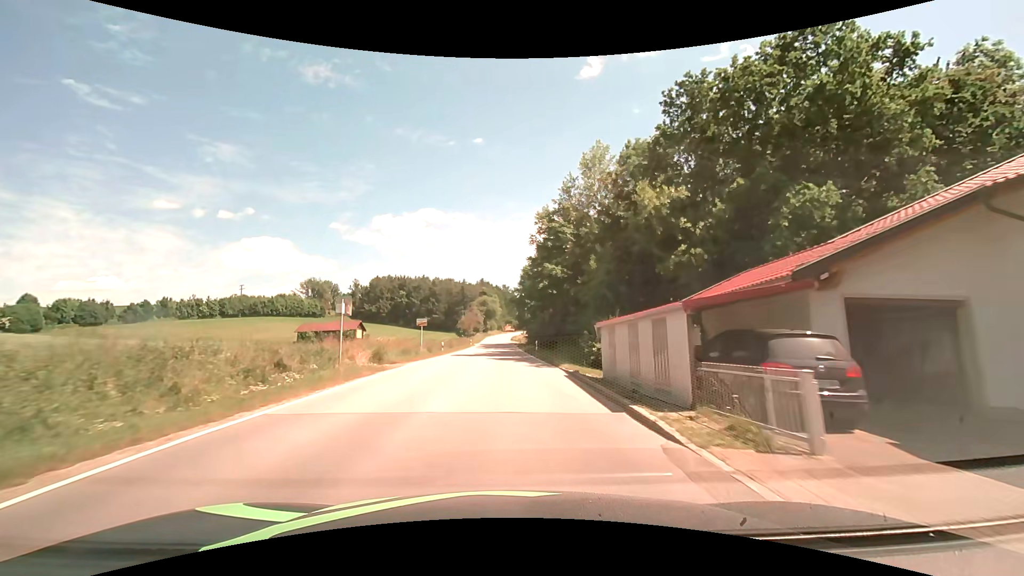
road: secondary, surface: asphalt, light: Day
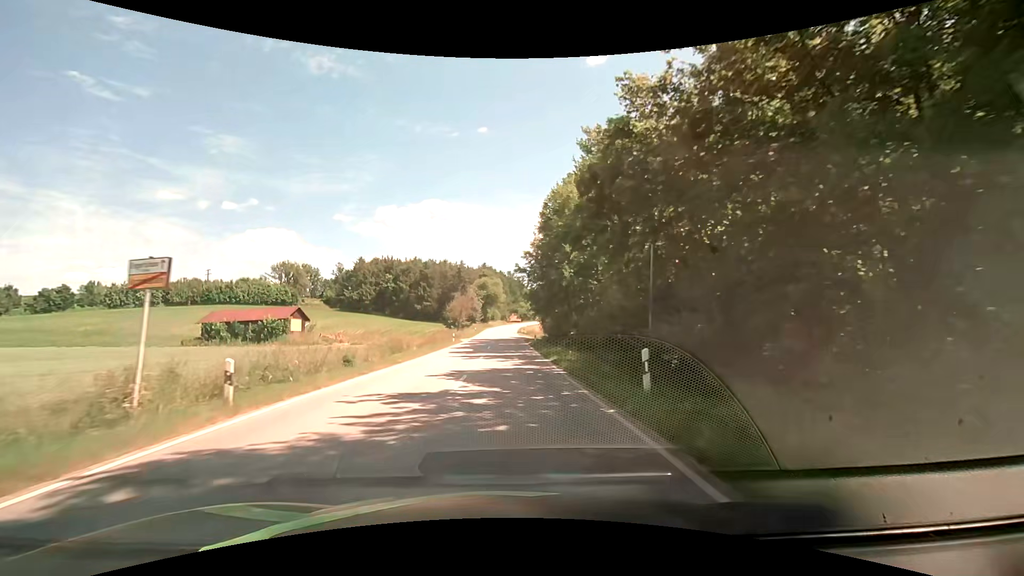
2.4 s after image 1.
(0.0, +32.1) m; -1°
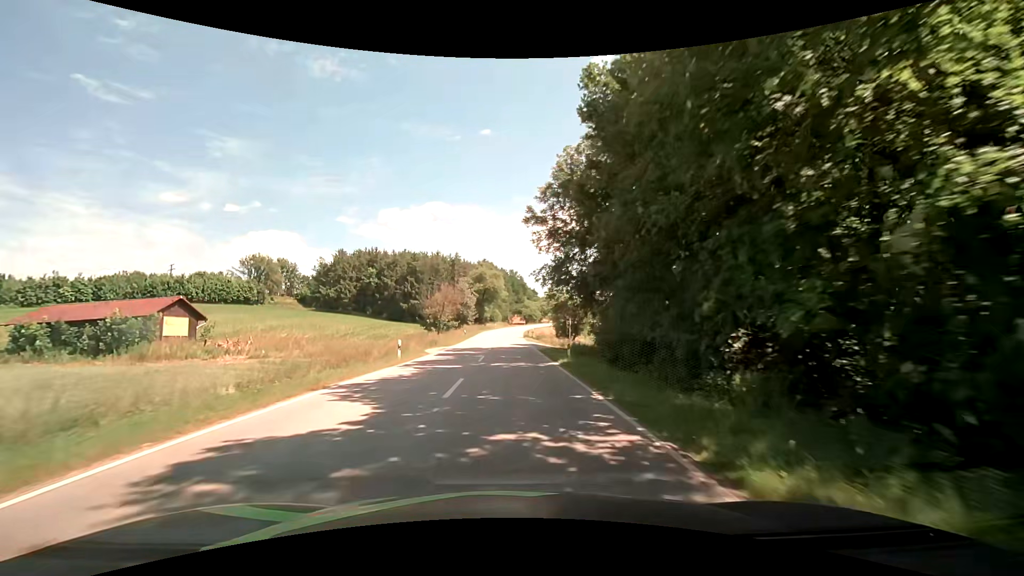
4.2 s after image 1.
(0.0, +25.4) m; 0°
(0, +10) (0, +20) (0, +30) (0, +40) (0, +50) (0, +60) (0, +70) (0, +80) (+1, +90) (+2, +100) m
